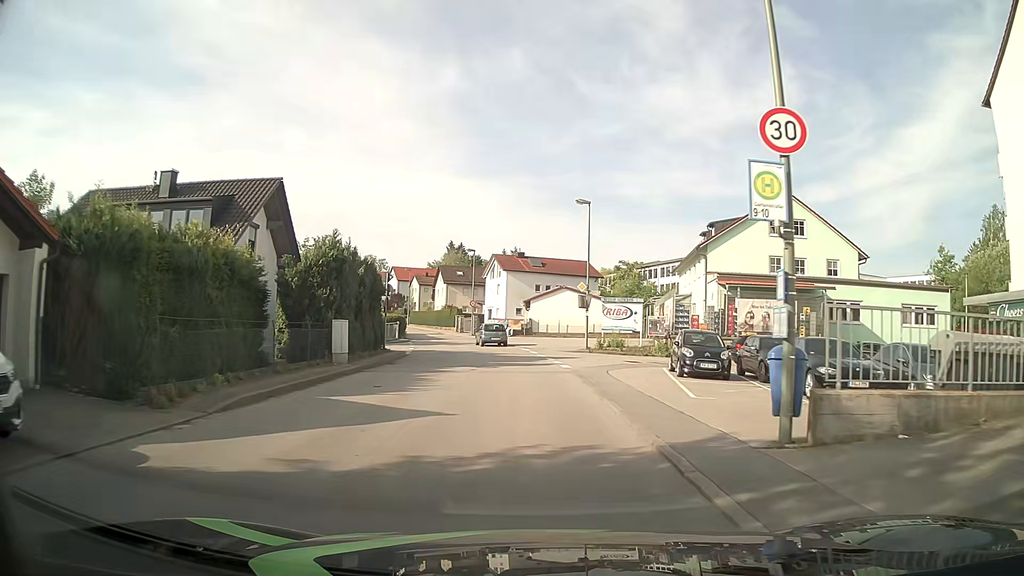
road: unclassified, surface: asphalt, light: Day
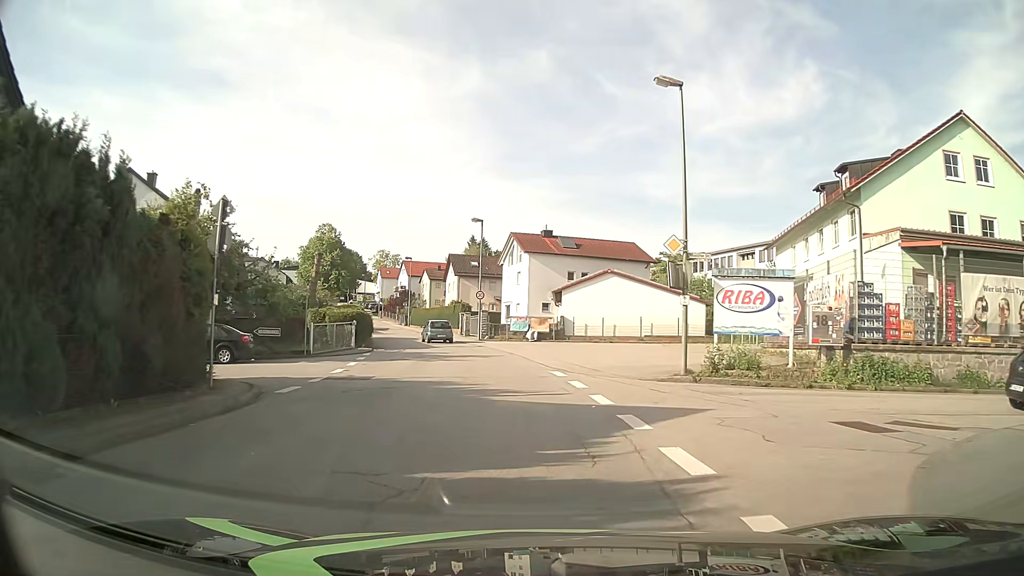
(-0.2, +19.1) m; -2°
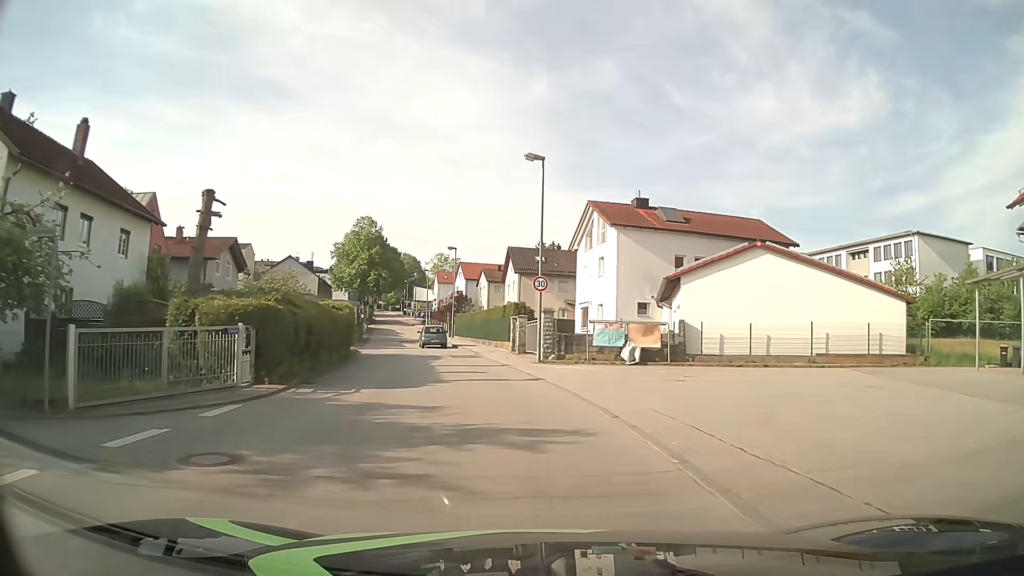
(-1.0, +19.1) m; -6°
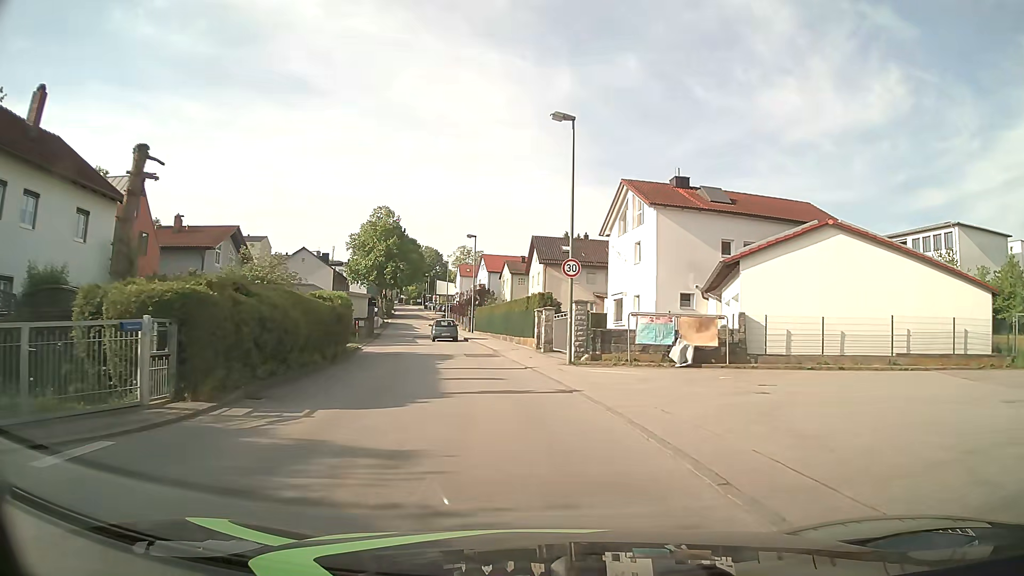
(-0.1, +4.7) m; -2°
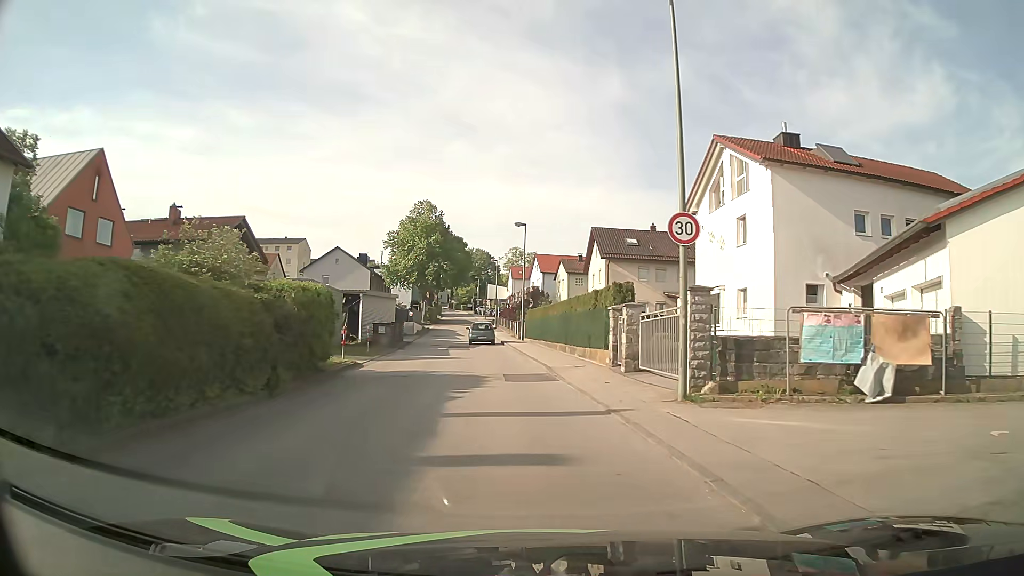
(-0.3, +9.5) m; -4°
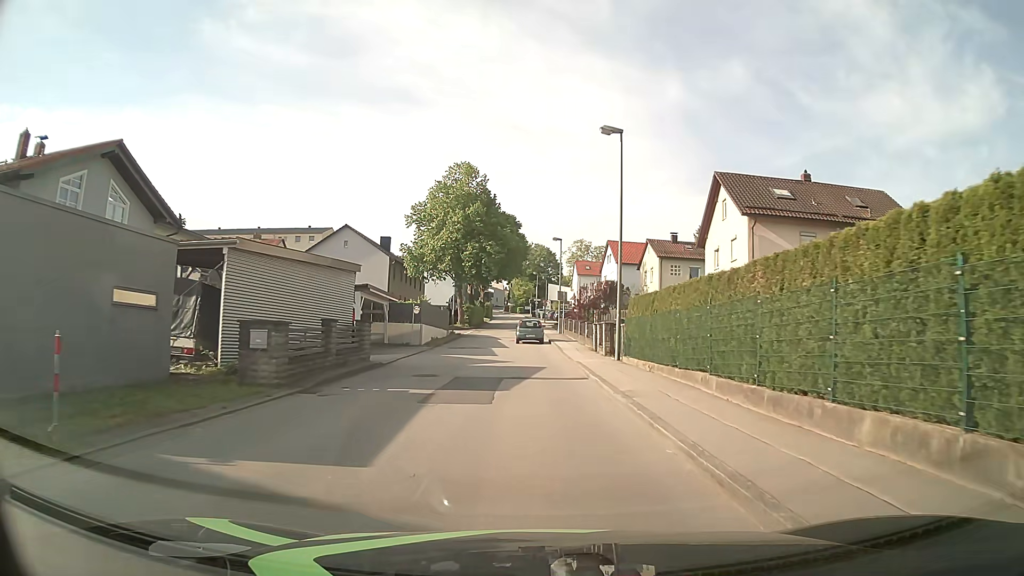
(-1.4, +23.8) m; -5°
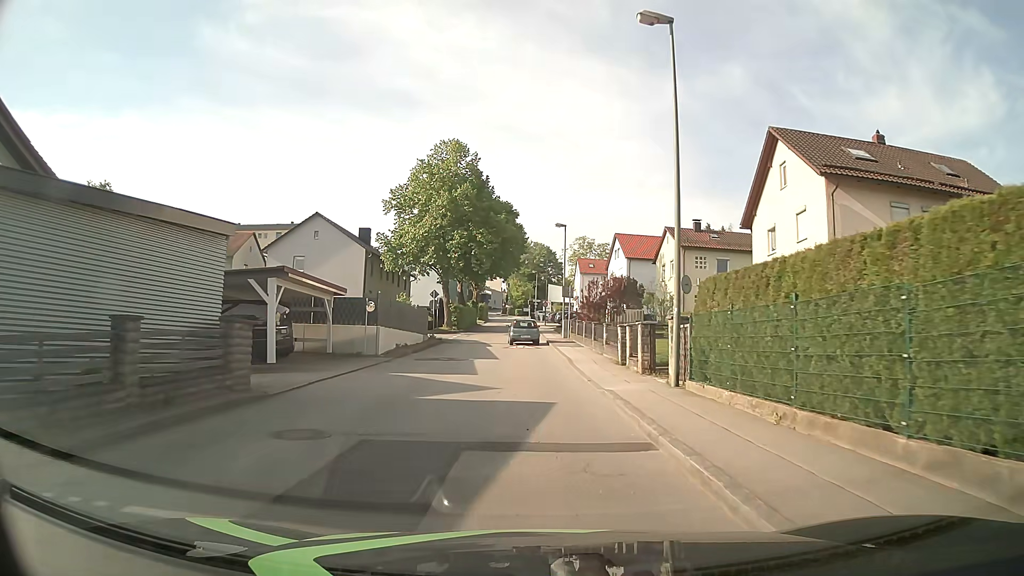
(0.0, +9.5) m; 0°
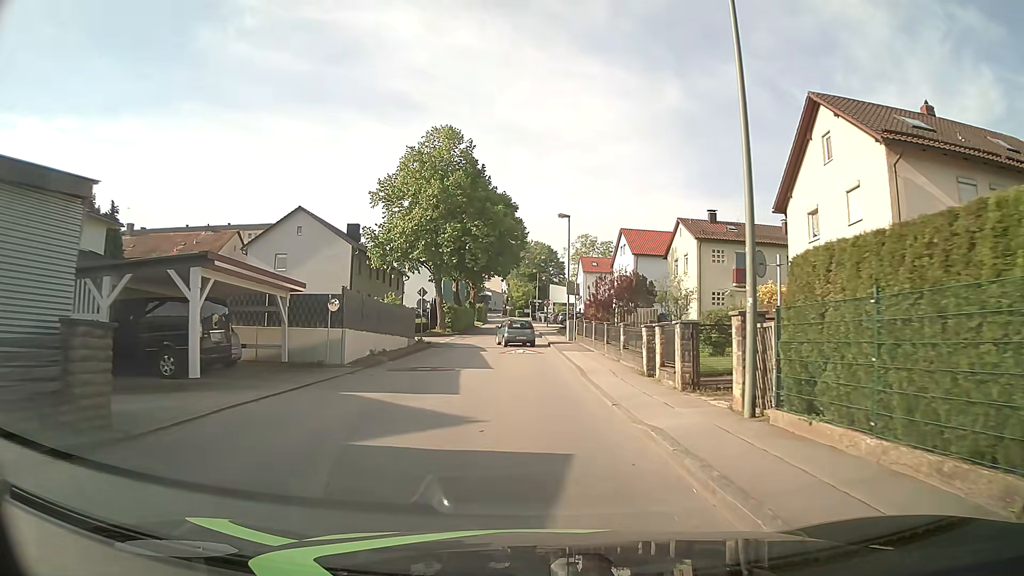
(+0.1, +4.7) m; +1°
(0, +10) (0, +20) (-1, +30) (-1, +40) (-1, +50) (-2, +60) (-2, +70) (-2, +80) (-3, +90) (-3, +100) m
